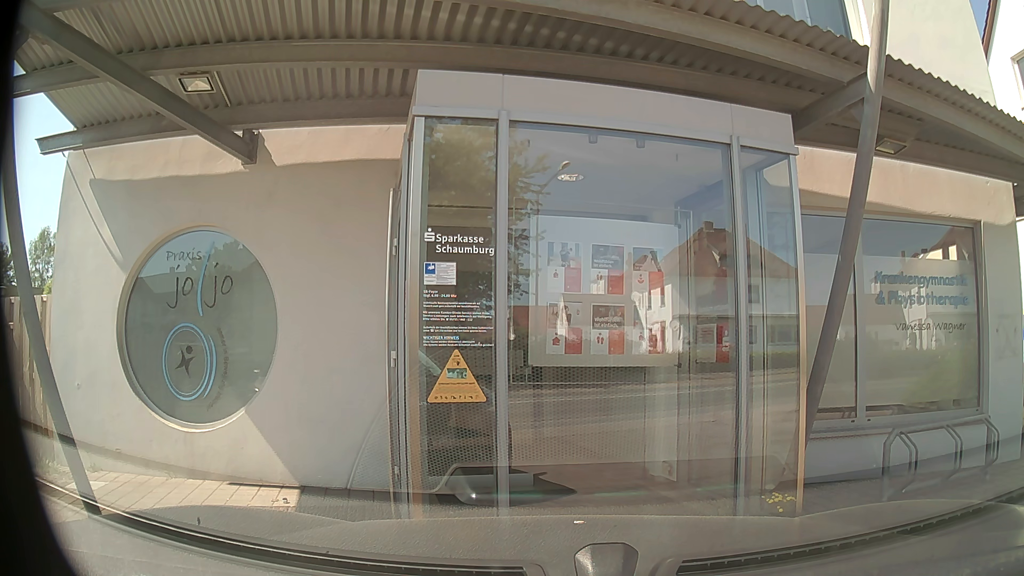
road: secondary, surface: asphalt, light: Day
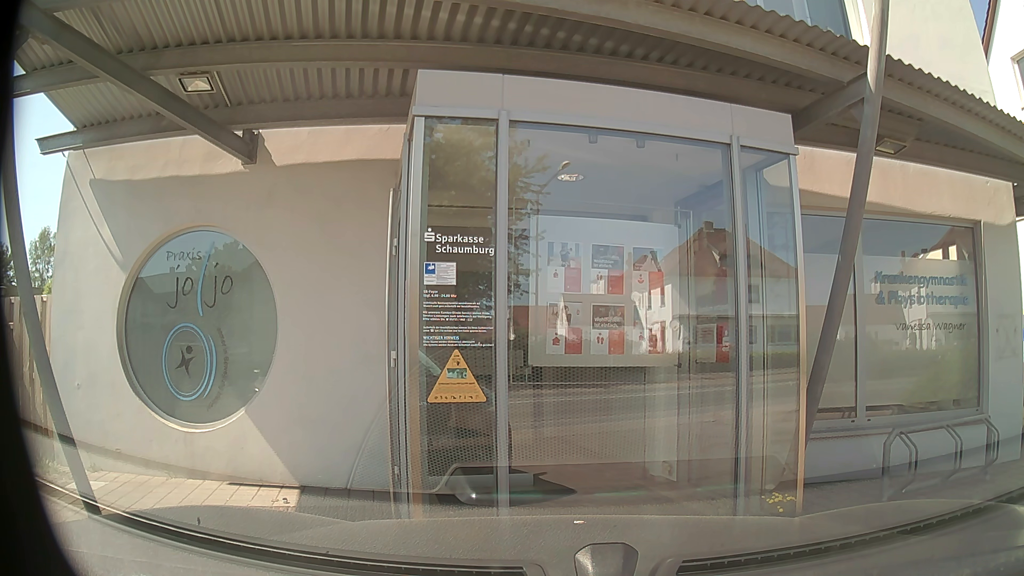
(0.0, 0.0) m; 0°
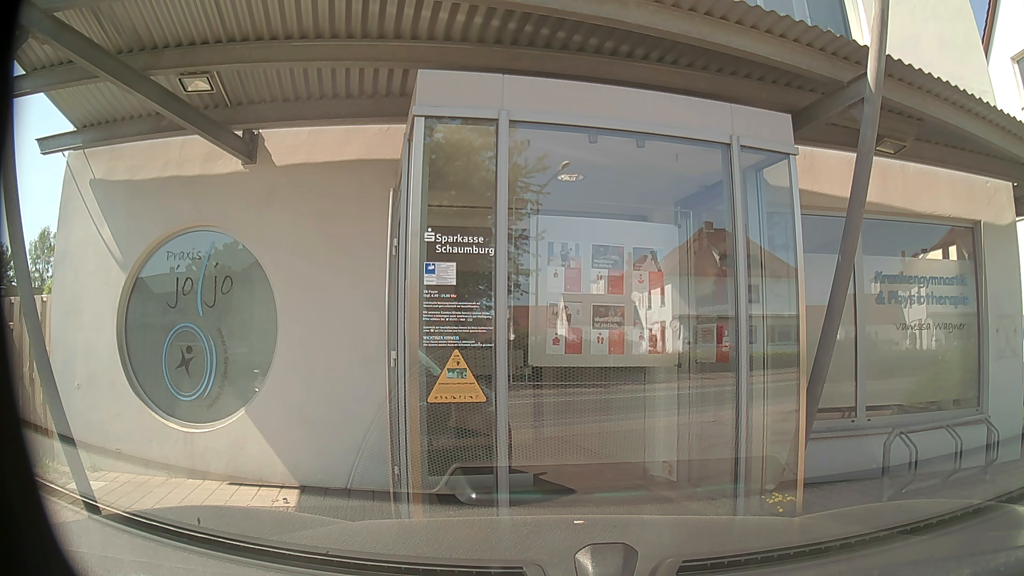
(0.0, 0.0) m; 0°
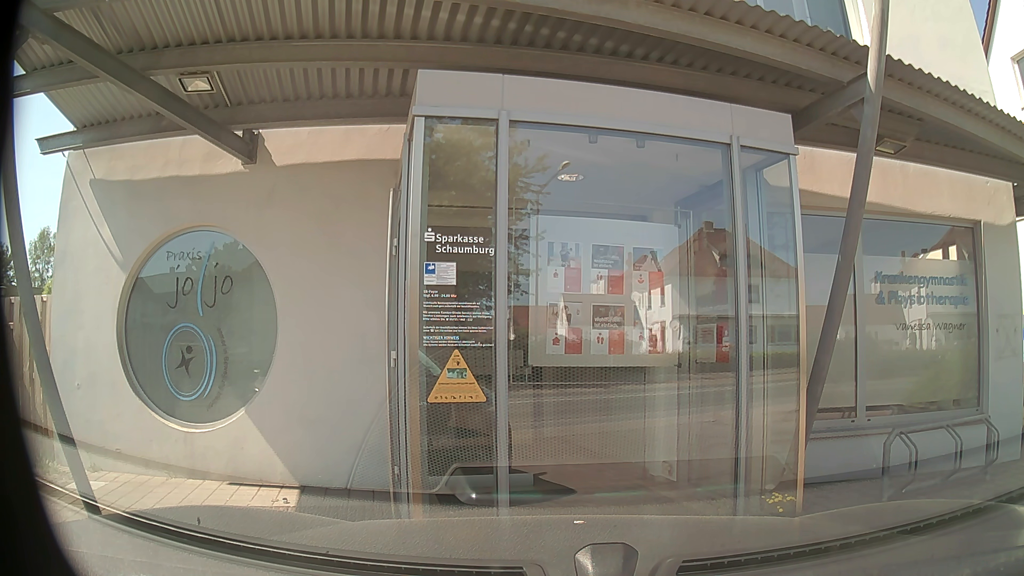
(0.0, 0.0) m; 0°
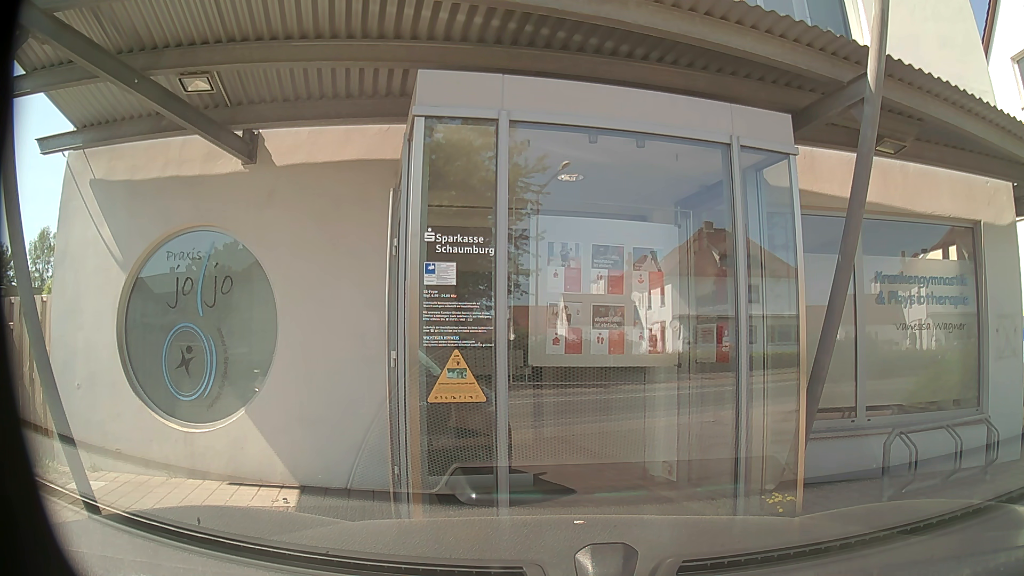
(0.0, 0.0) m; 0°
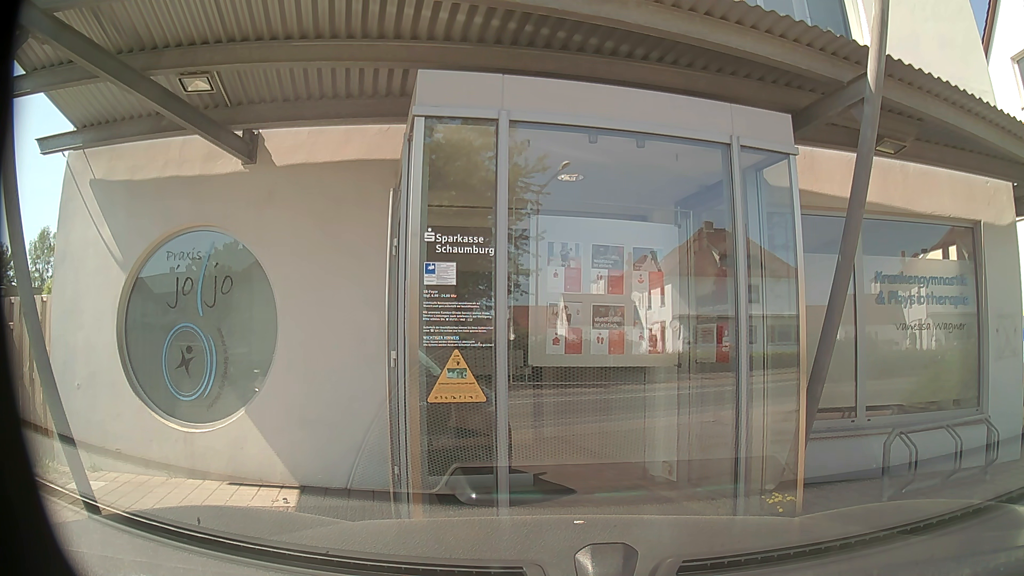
(0.0, 0.0) m; 0°
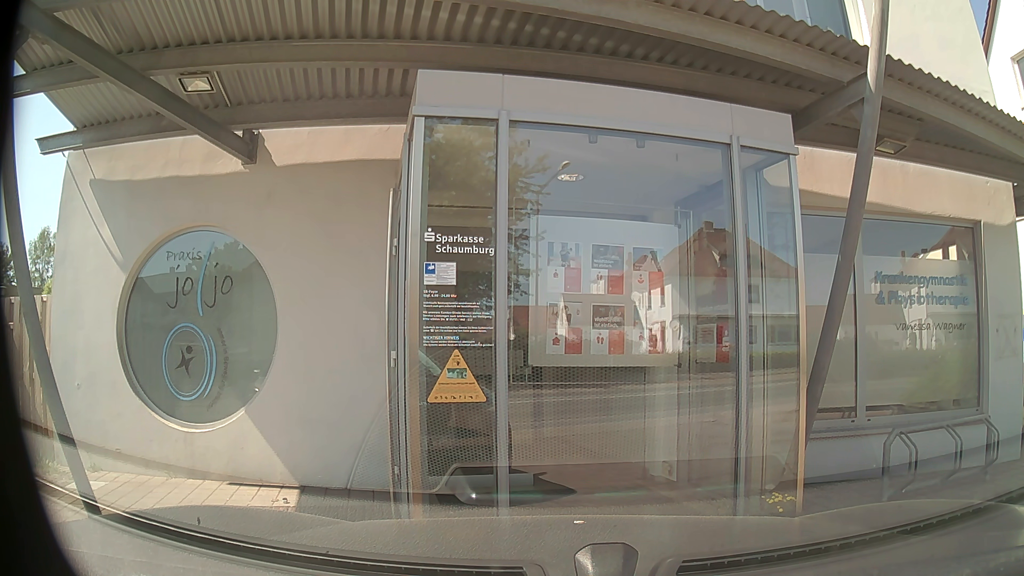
(0.0, 0.0) m; 0°
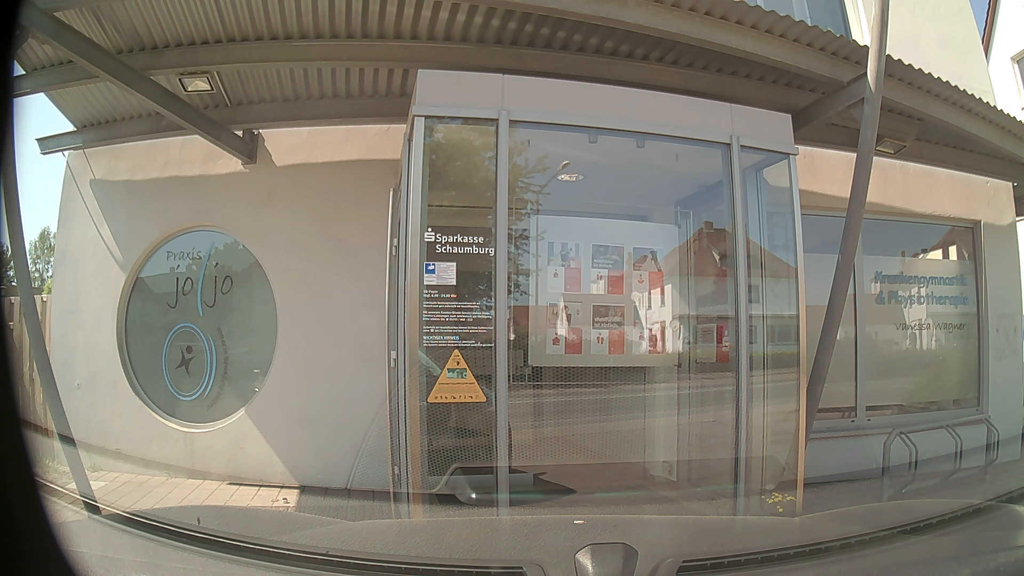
(0.0, 0.0) m; 0°
